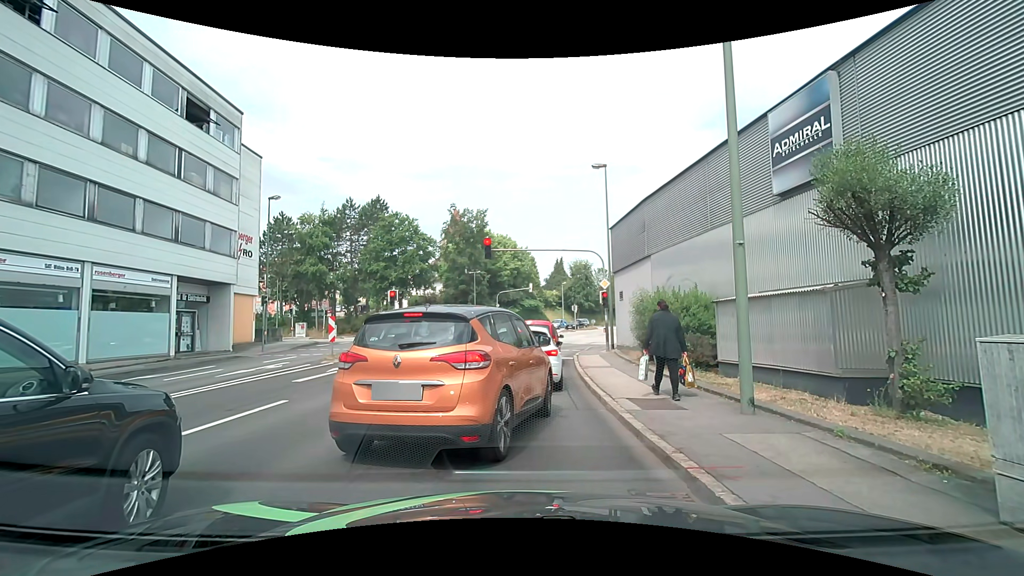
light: Day
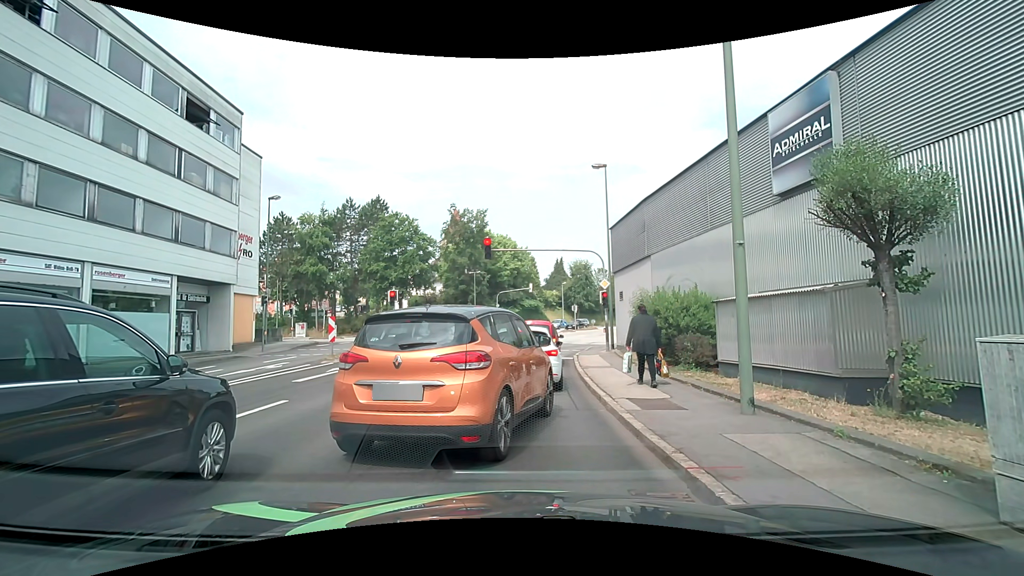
(0.0, 0.0) m; 0°
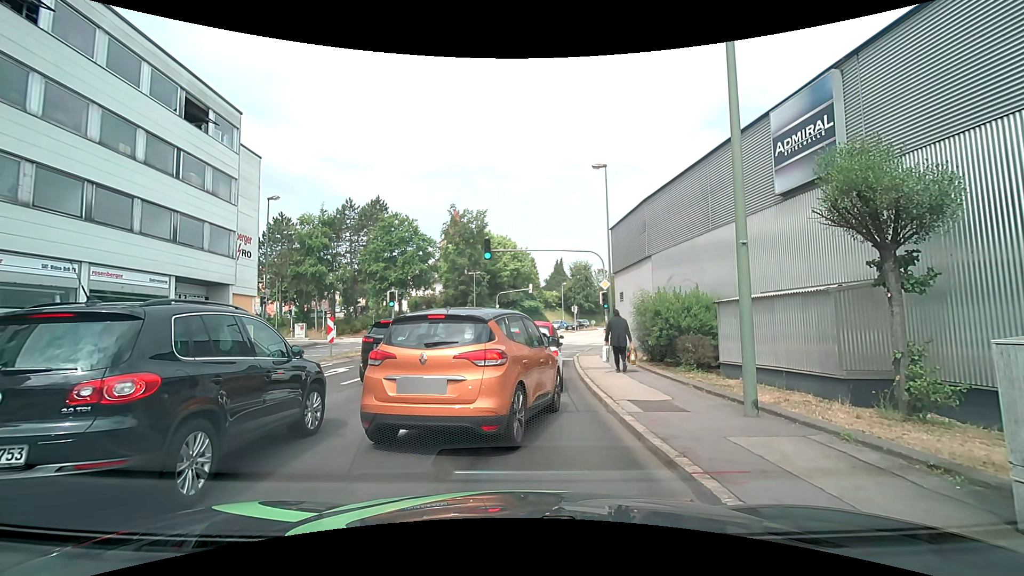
(0.0, +0.1) m; 0°
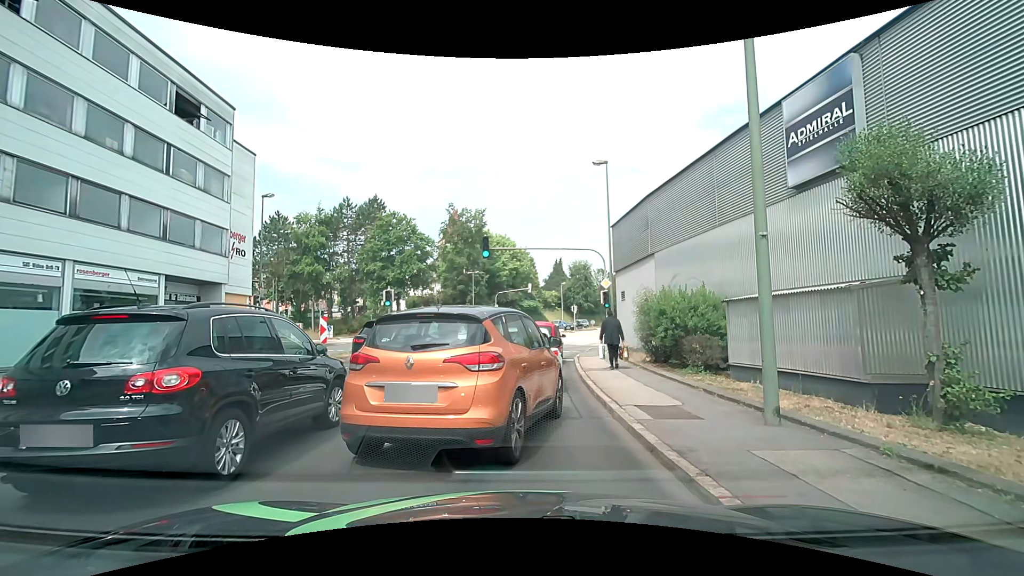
(0.0, +0.6) m; 0°
